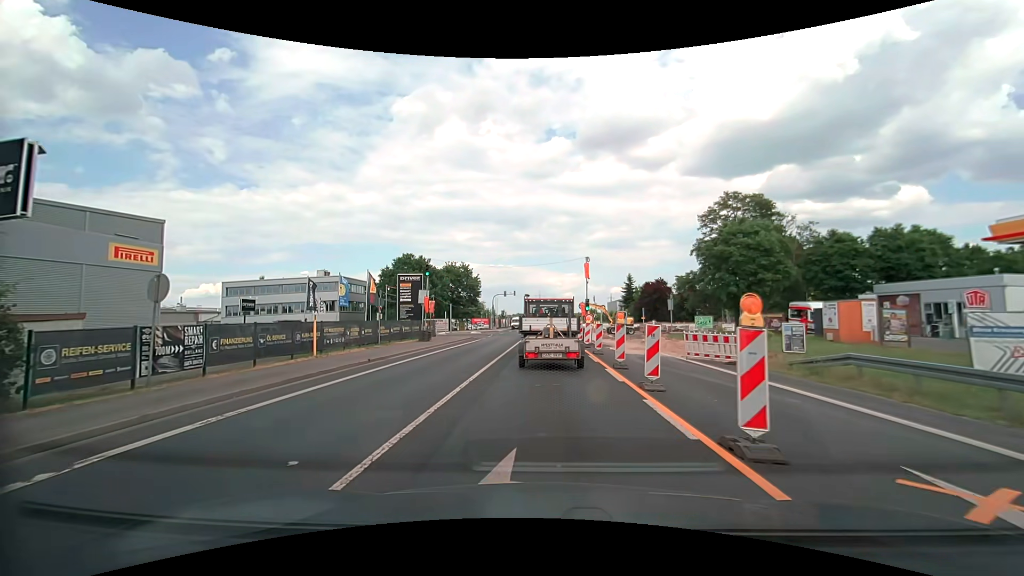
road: secondary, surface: asphalt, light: Day
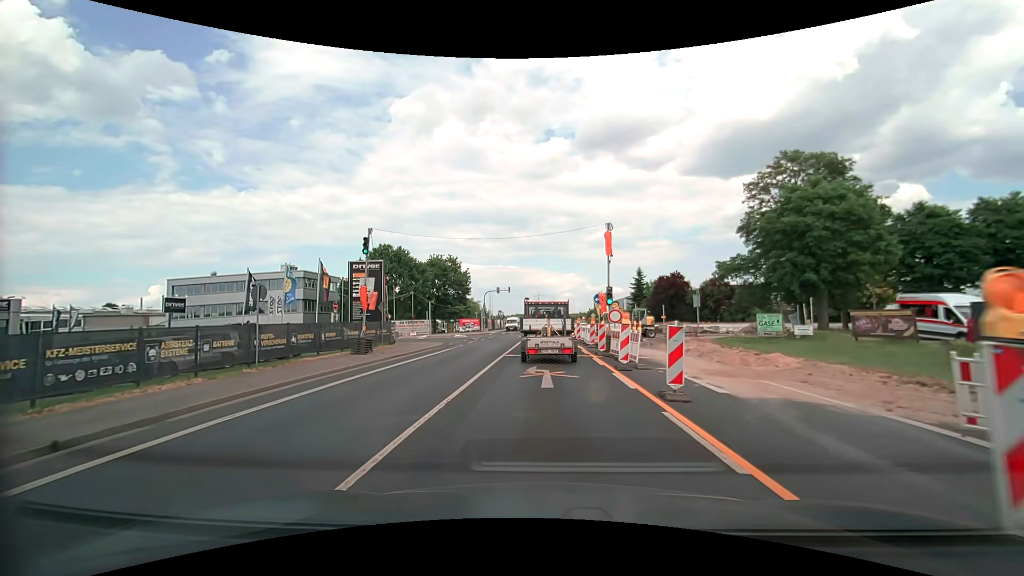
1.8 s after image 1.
(+0.1, +12.7) m; 0°
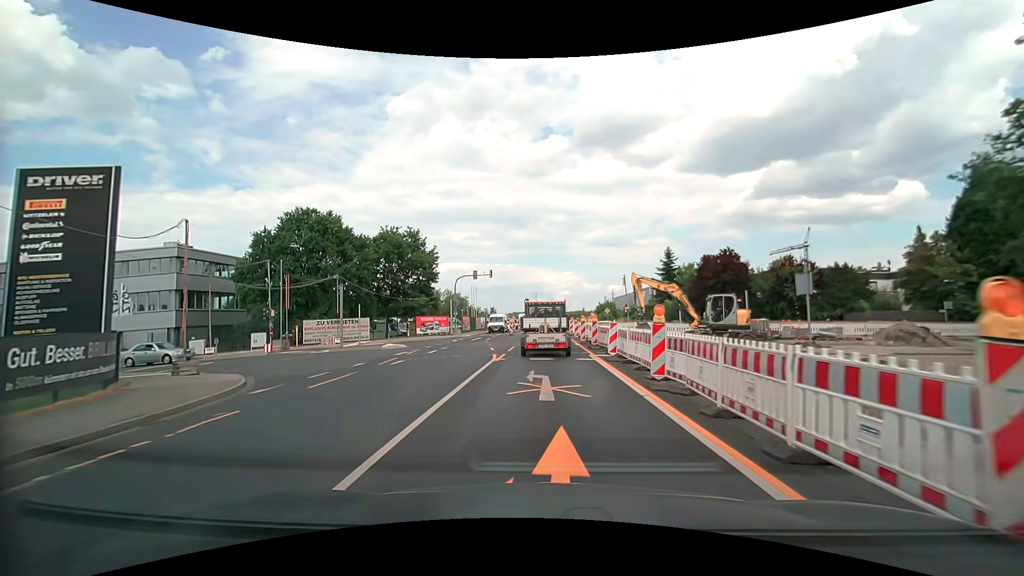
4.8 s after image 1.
(0.0, +25.0) m; 0°
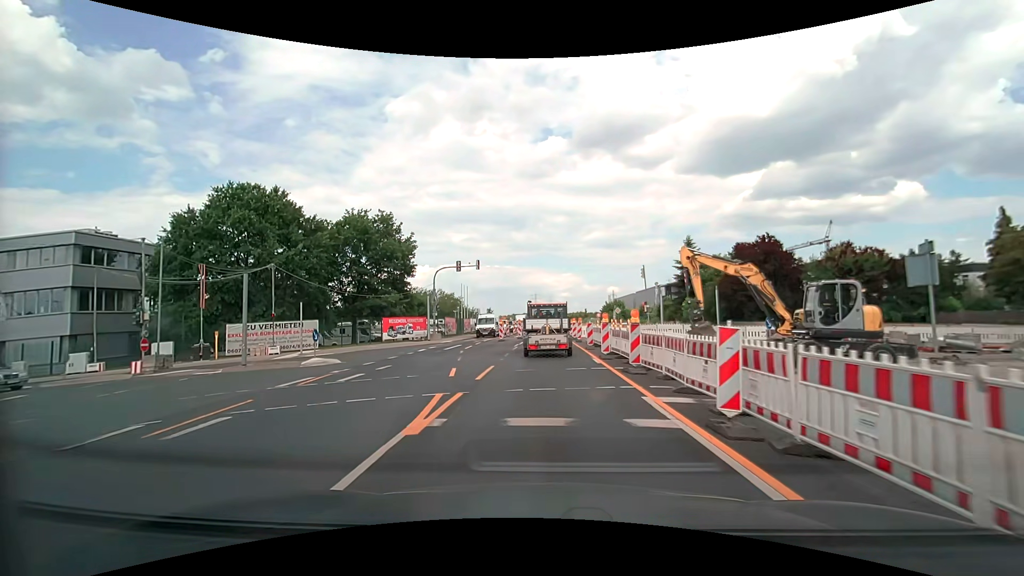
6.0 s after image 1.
(0.0, +10.7) m; 0°
(0, +10) (0, +20) (0, +30) (0, +40) (0, +50) (+1, +60) (+1, +70) (+1, +80) (+2, +90) (+3, +100) m
